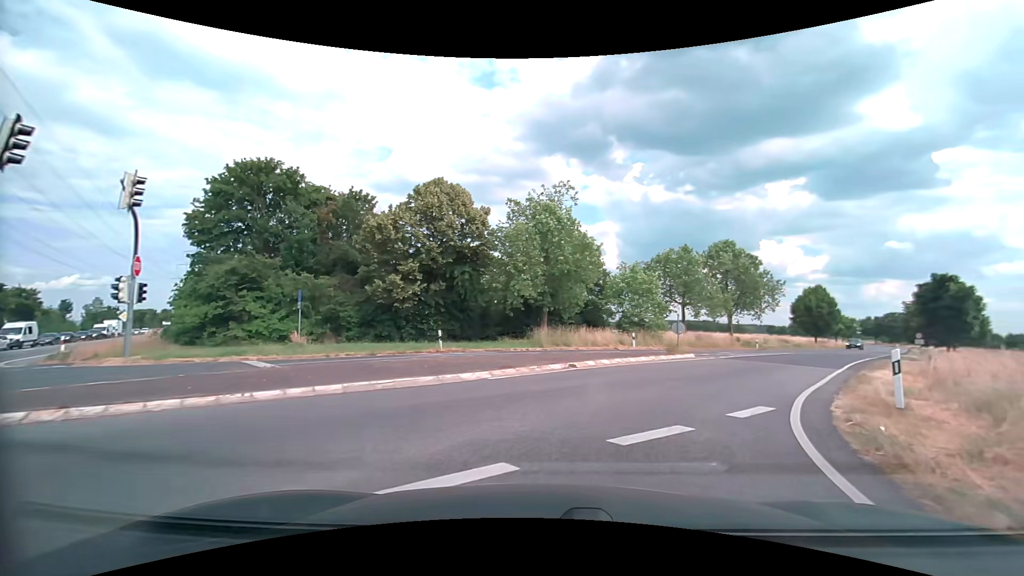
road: secondary_link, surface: asphalt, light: Day
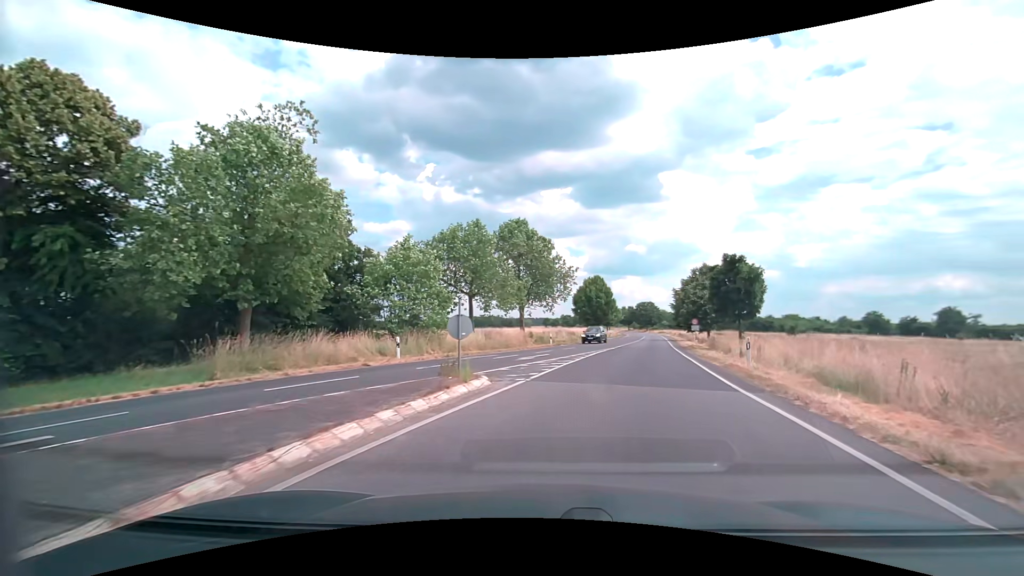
(+2.8, +13.0) m; +23°
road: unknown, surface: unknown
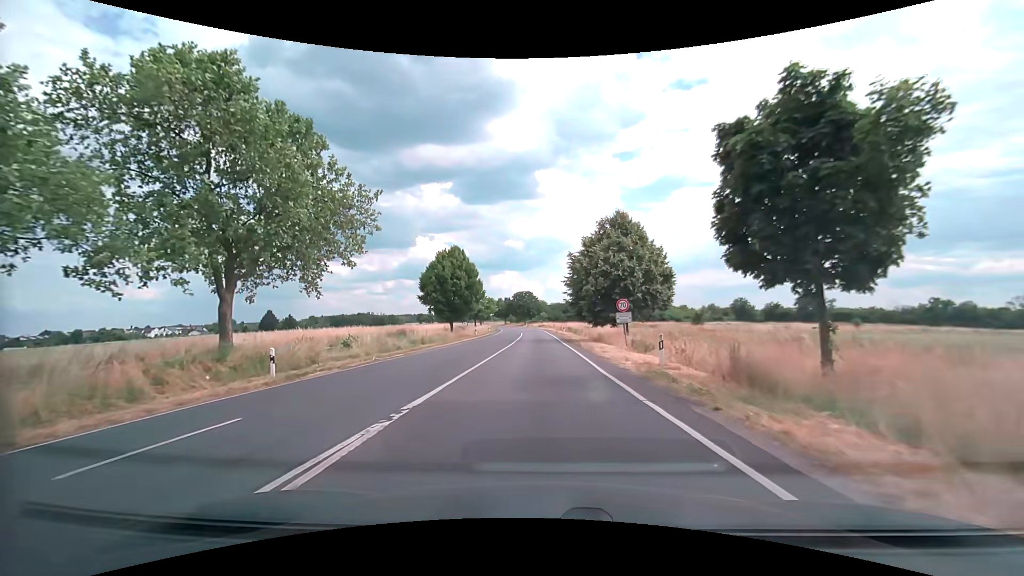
(+5.4, +28.5) m; +14°
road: secondary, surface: asphalt
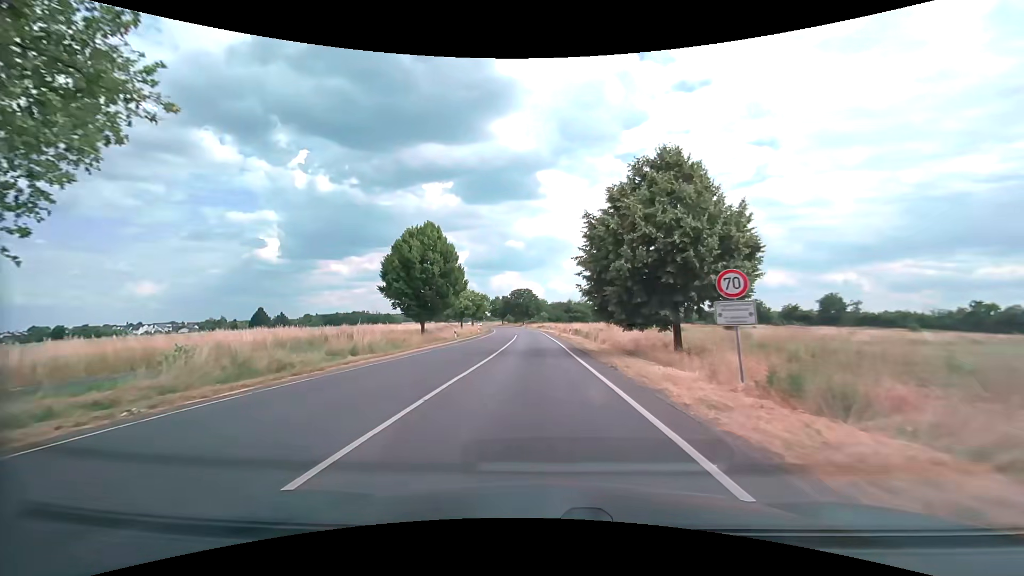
(0.0, +14.2) m; +1°
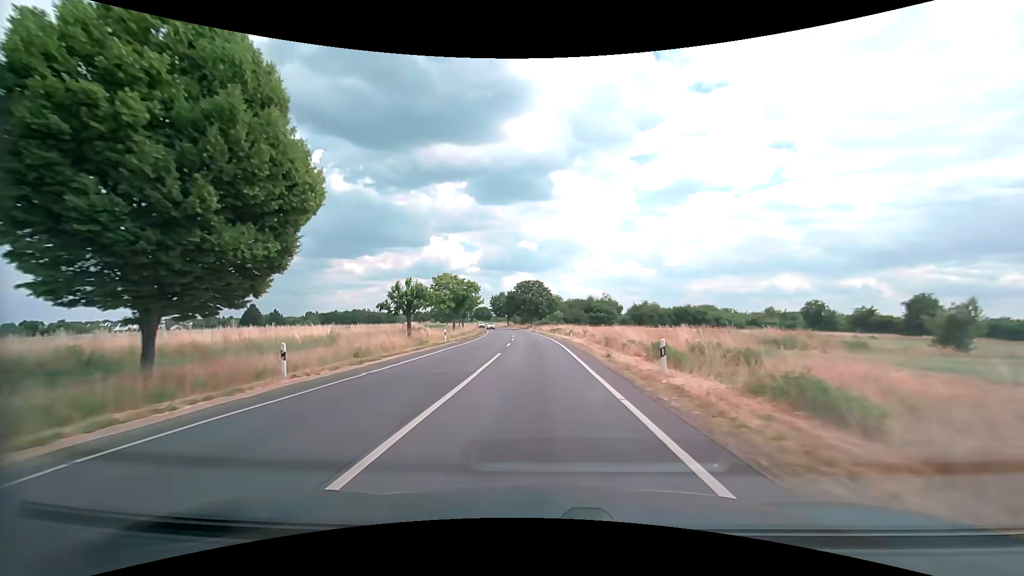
(-0.6, +32.5) m; -1°
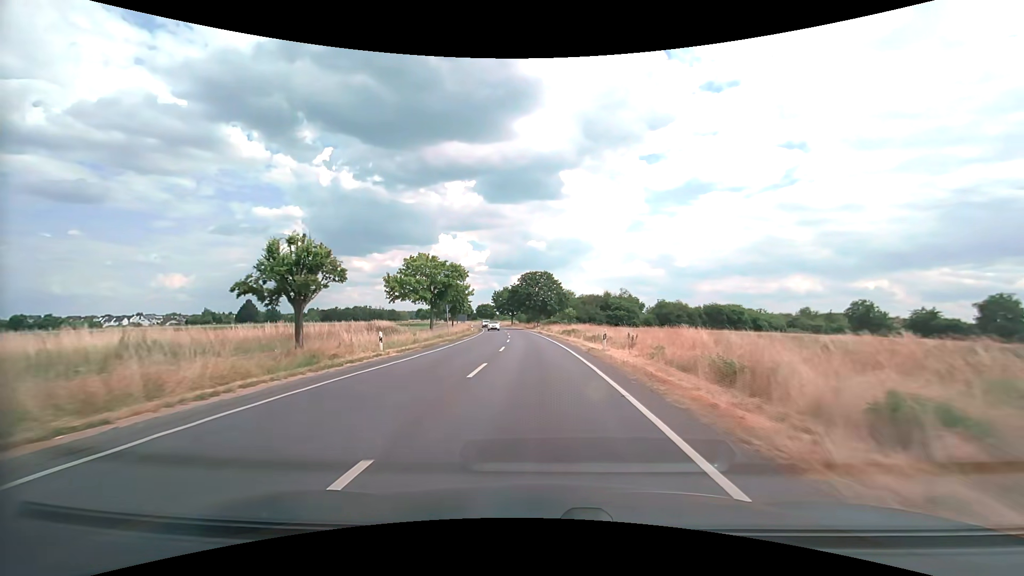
(-0.2, +18.1) m; -1°
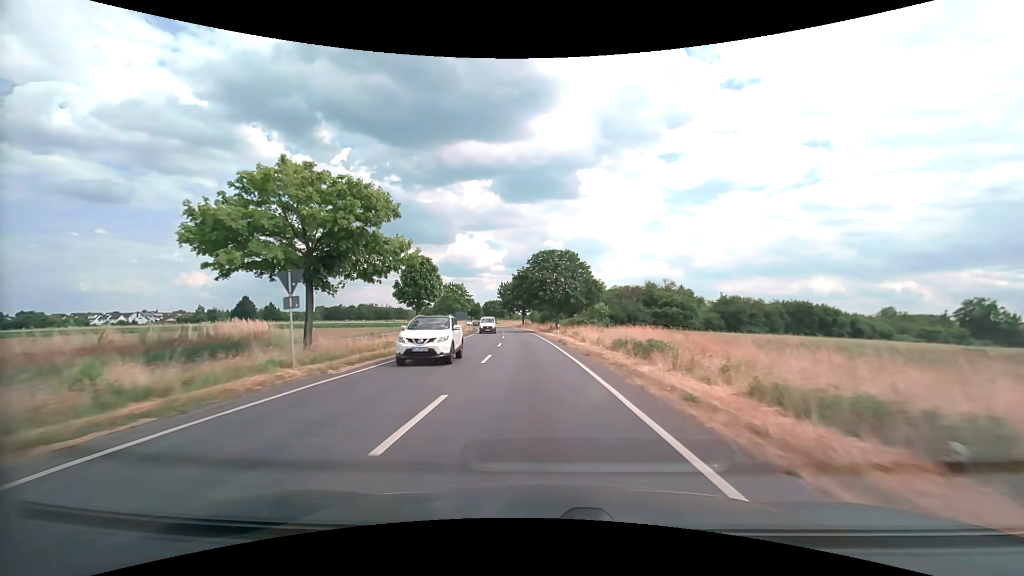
(-0.3, +29.2) m; -2°
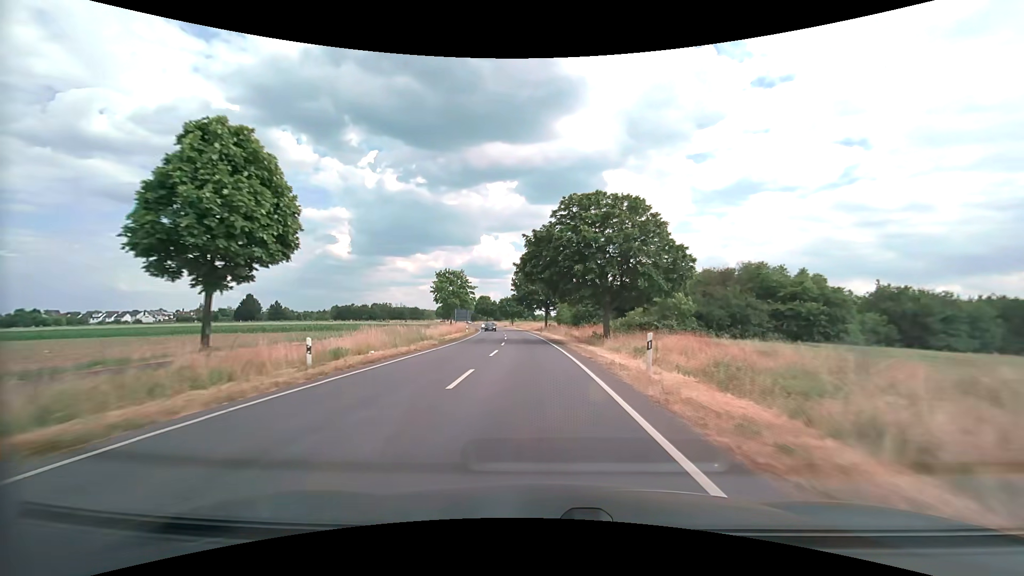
(-0.8, +30.9) m; -3°
(0, +10) (0, +20) (0, +30) (-1, +40) (-1, +50) (-2, +60) (-3, +70) (-4, +80) (-5, +90) (-7, +100) m
